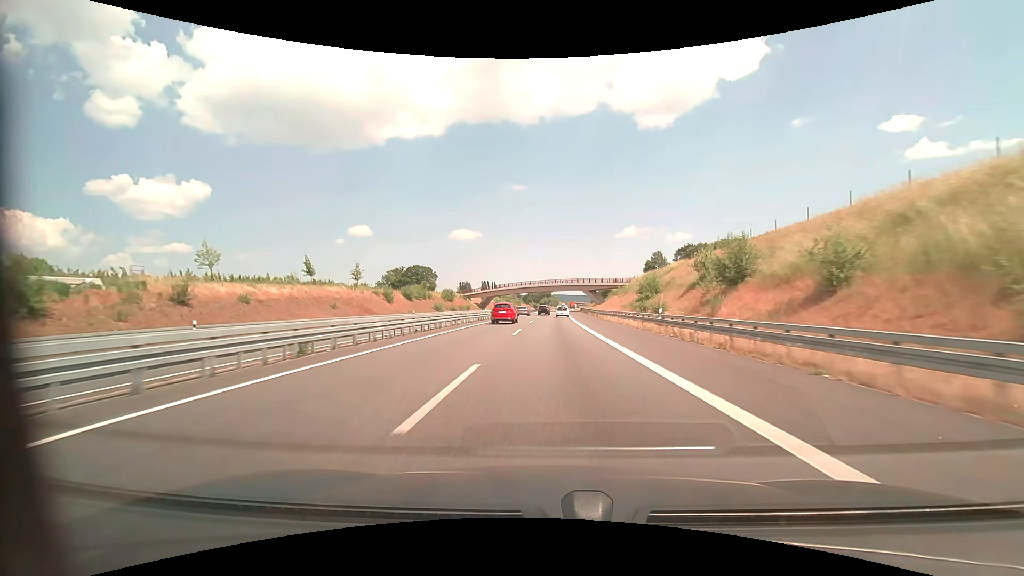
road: motorway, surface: asphalt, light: Day
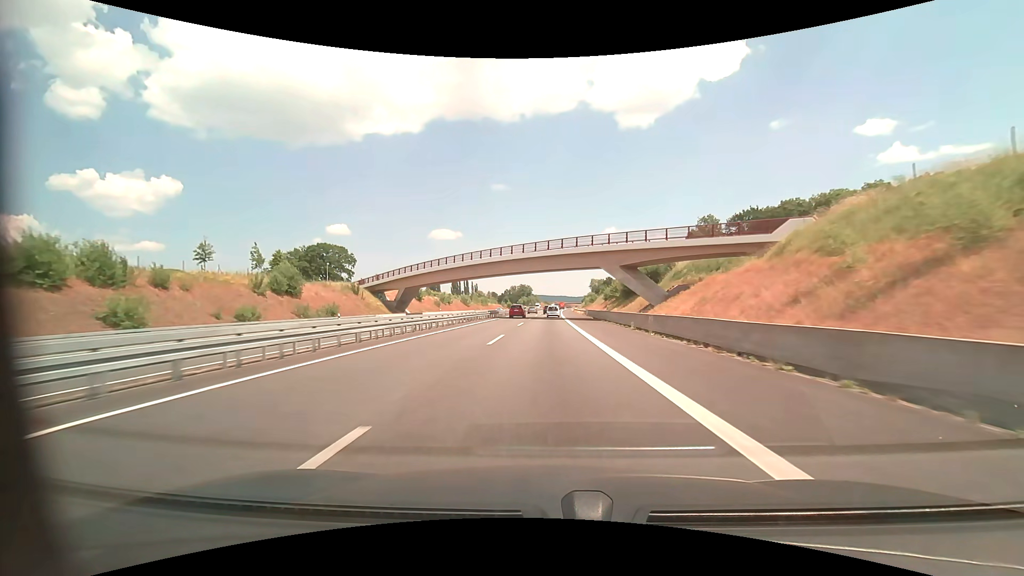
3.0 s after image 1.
(+1.7, +78.4) m; +2°
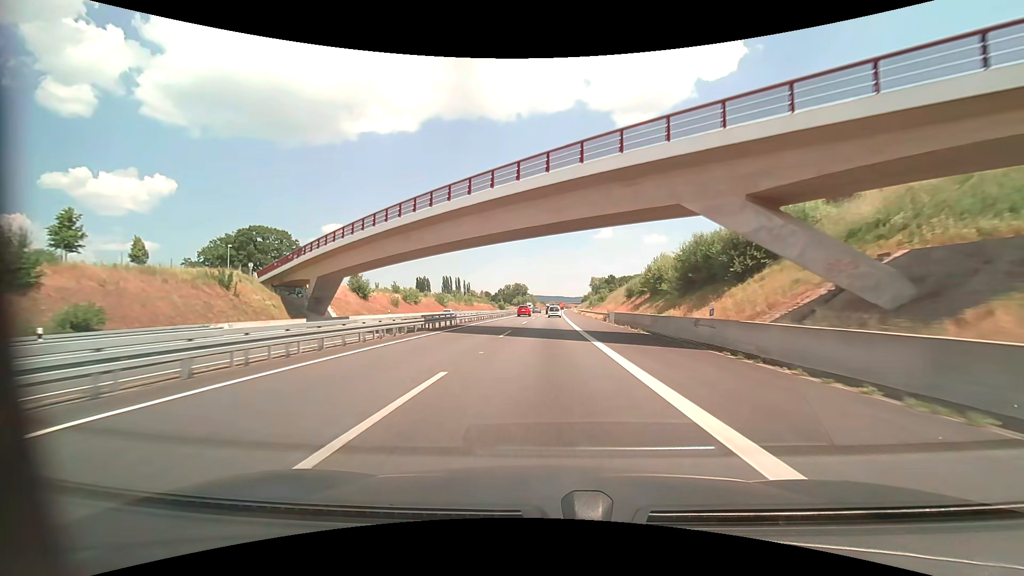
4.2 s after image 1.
(+0.1, +31.8) m; 0°
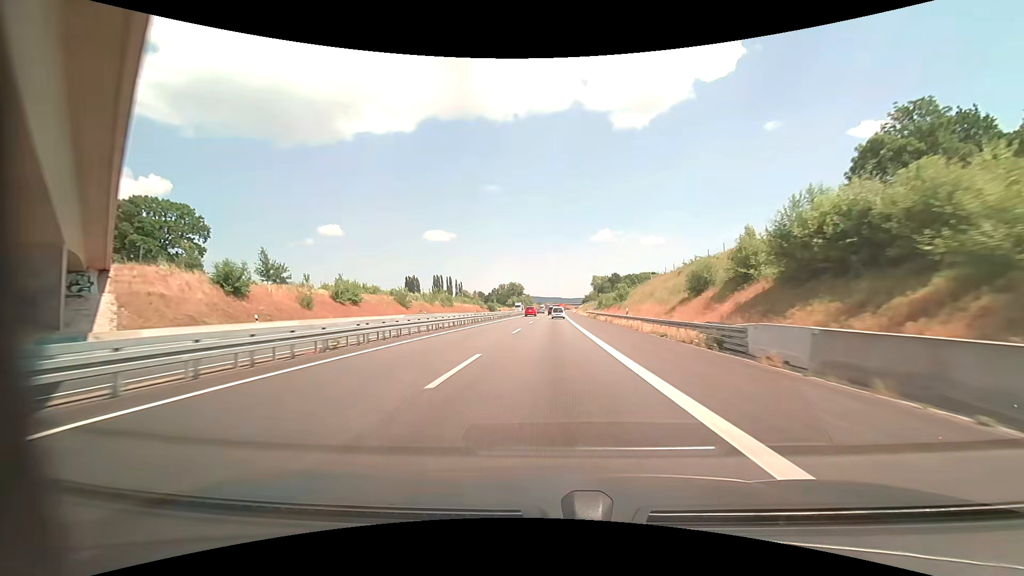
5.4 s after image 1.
(0.0, +32.2) m; 0°
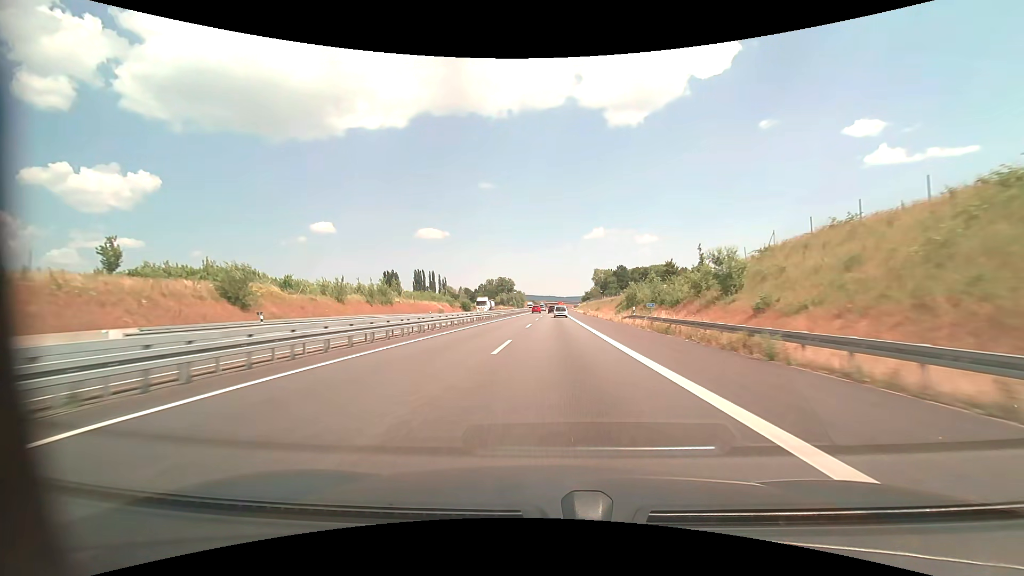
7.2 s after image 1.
(+0.5, +48.9) m; +1°
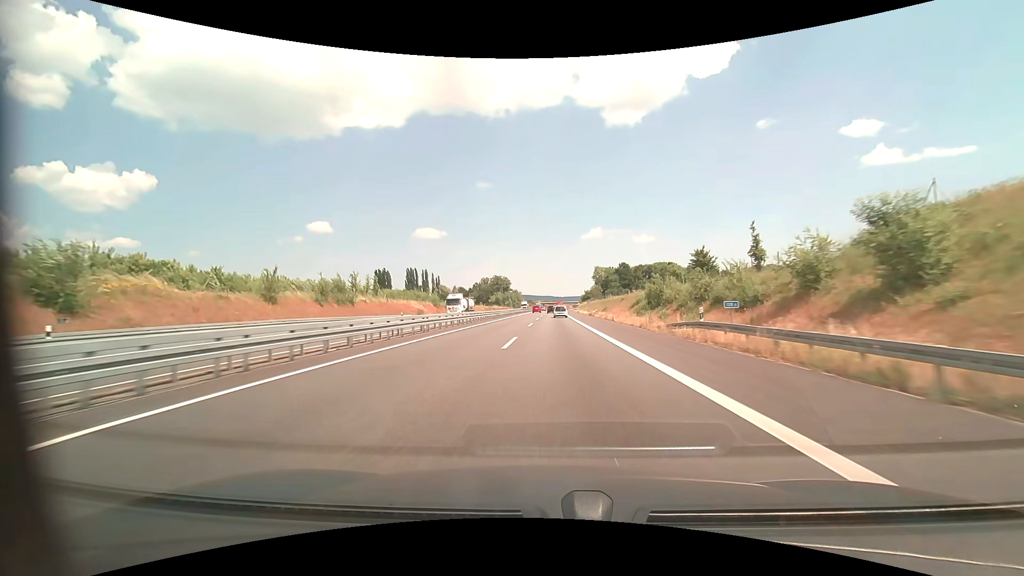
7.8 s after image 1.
(0.0, +16.3) m; 0°
(0, +10) (0, +20) (0, +30) (0, +40) (0, +50) (+1, +60) (+1, +70) (+1, +80) (+1, +90) (+2, +100) m
